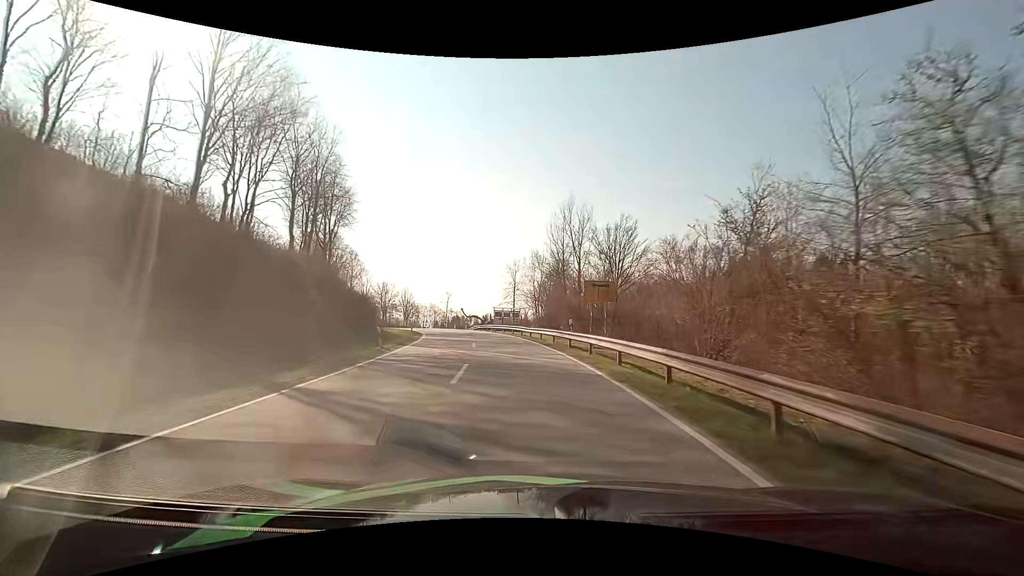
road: tertiary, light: Day
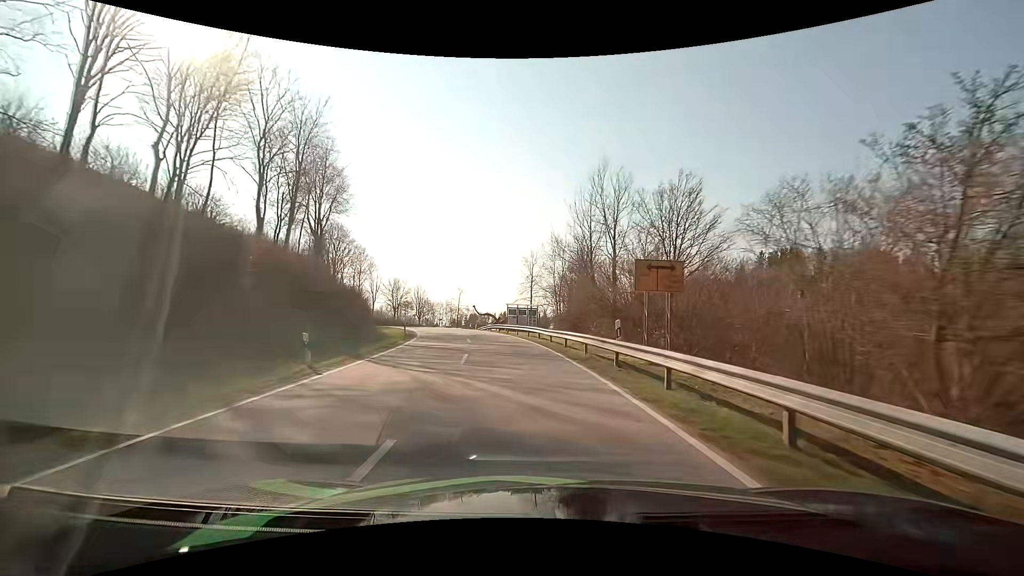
(-0.2, +8.5) m; -2°
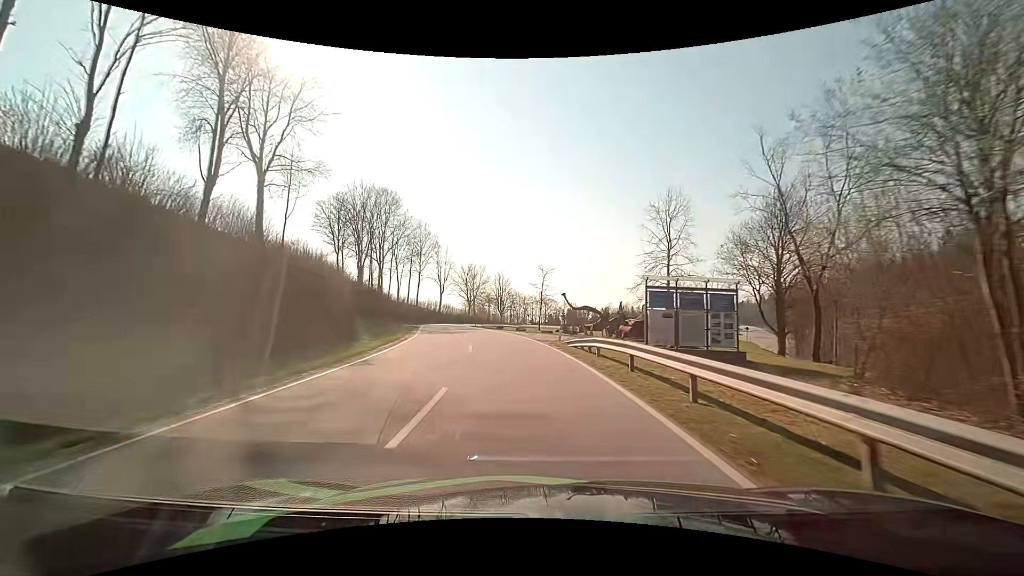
(-3.0, +32.7) m; -11°
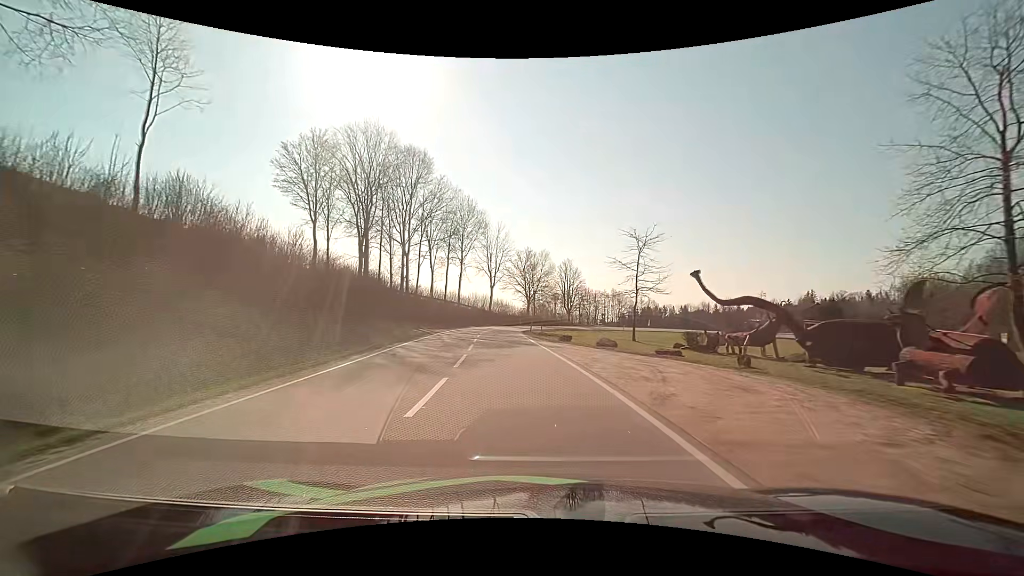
(-1.6, +23.5) m; -8°
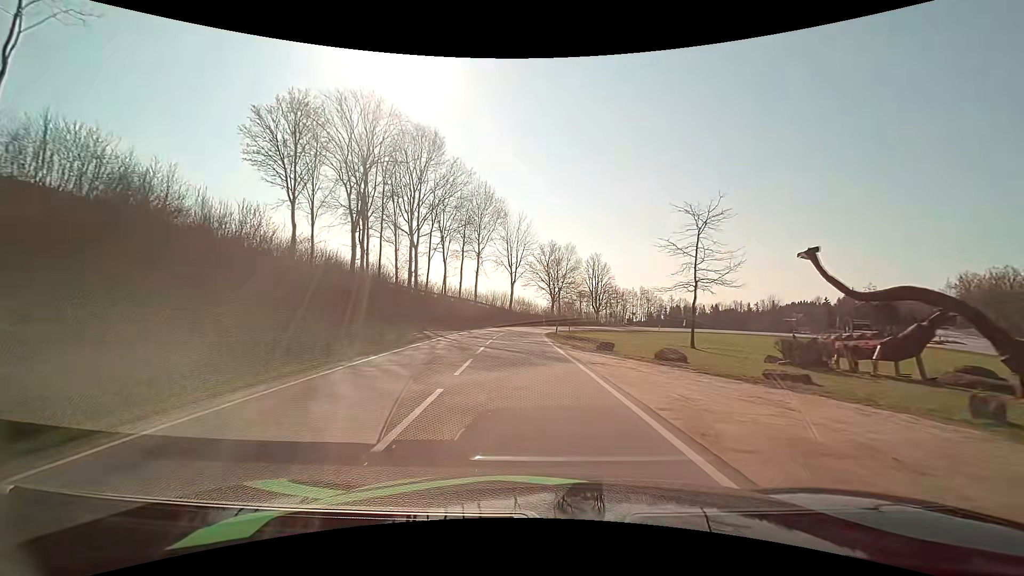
(-0.2, +7.7) m; -3°
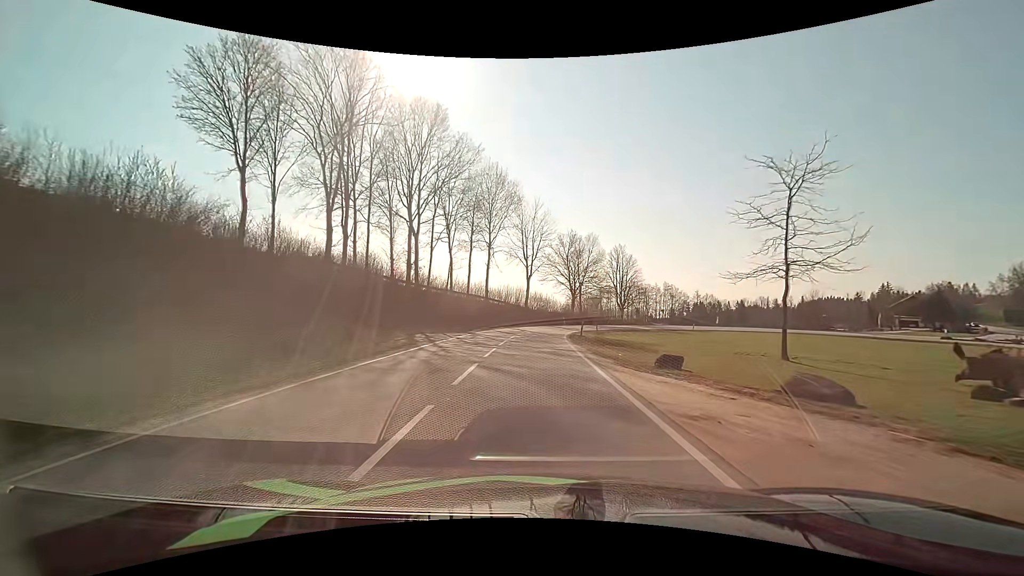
(-0.2, +7.8) m; -2°
